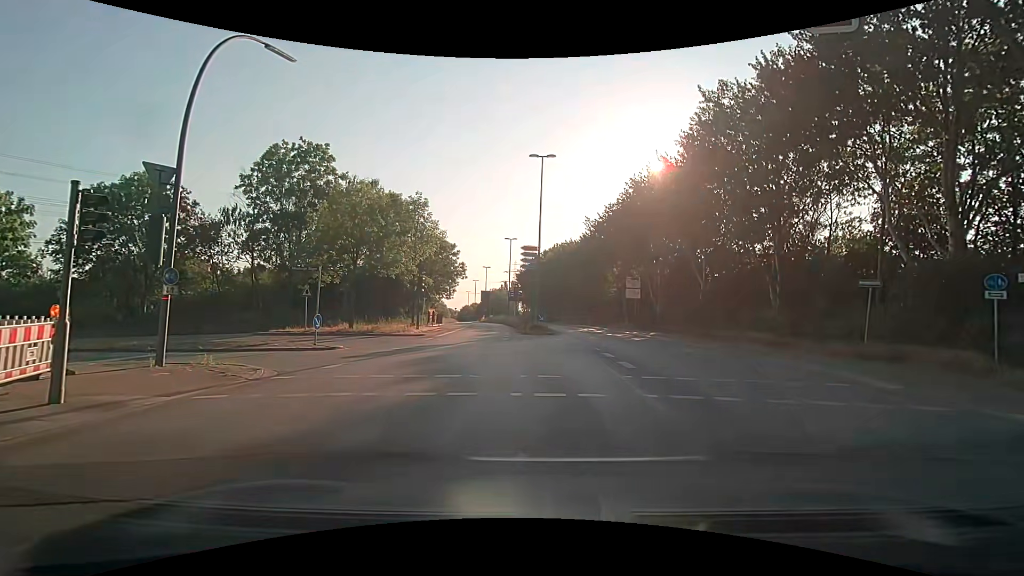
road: secondary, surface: asphalt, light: Day
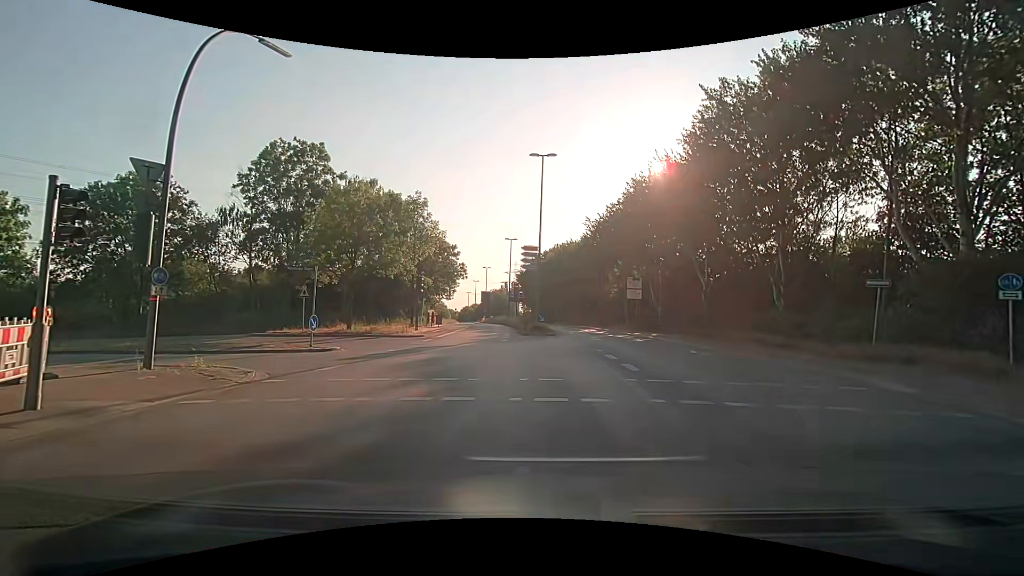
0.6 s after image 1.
(0.0, +0.4) m; 0°
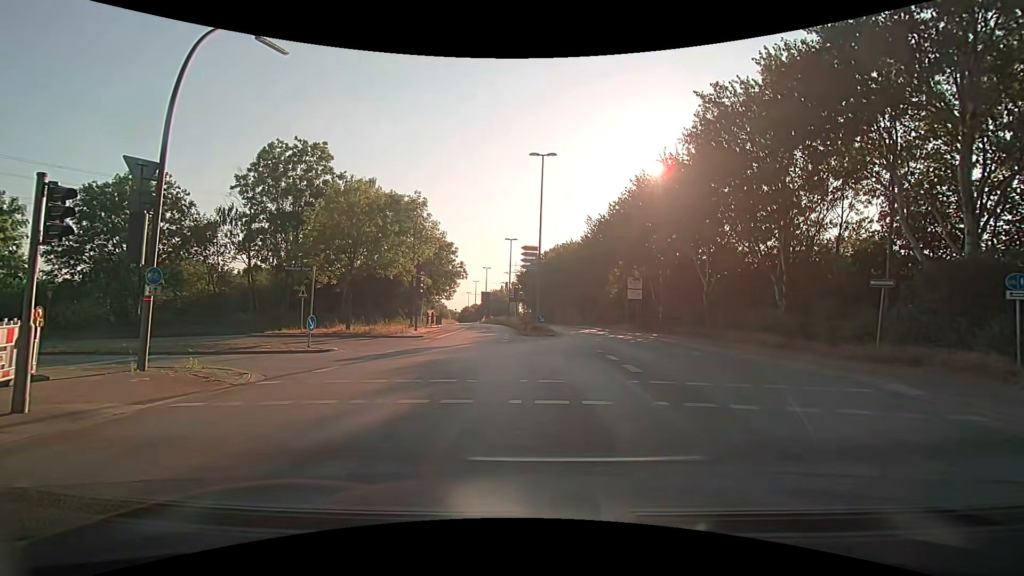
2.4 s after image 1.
(0.0, +0.3) m; 0°
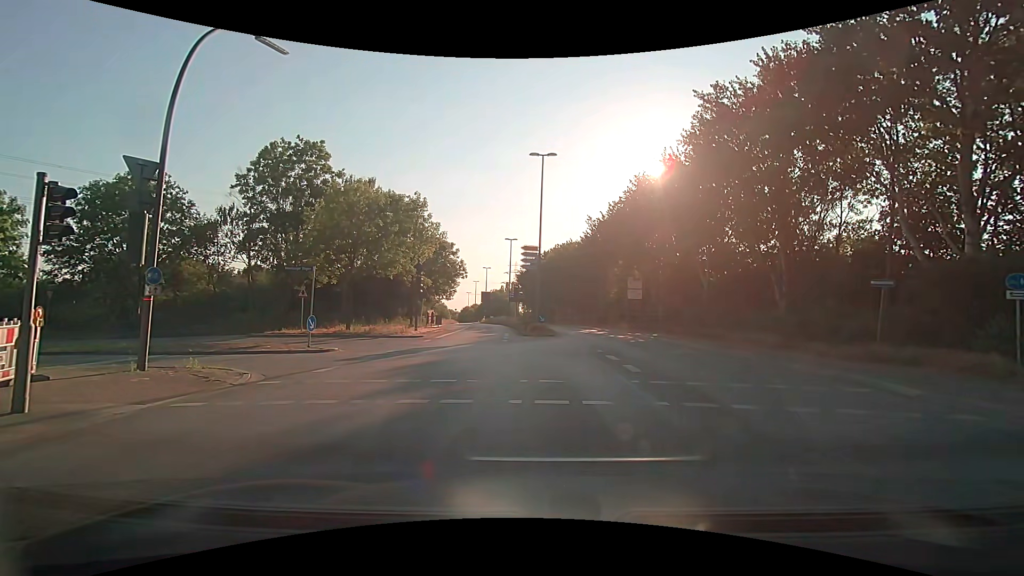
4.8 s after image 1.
(0.0, 0.0) m; 0°
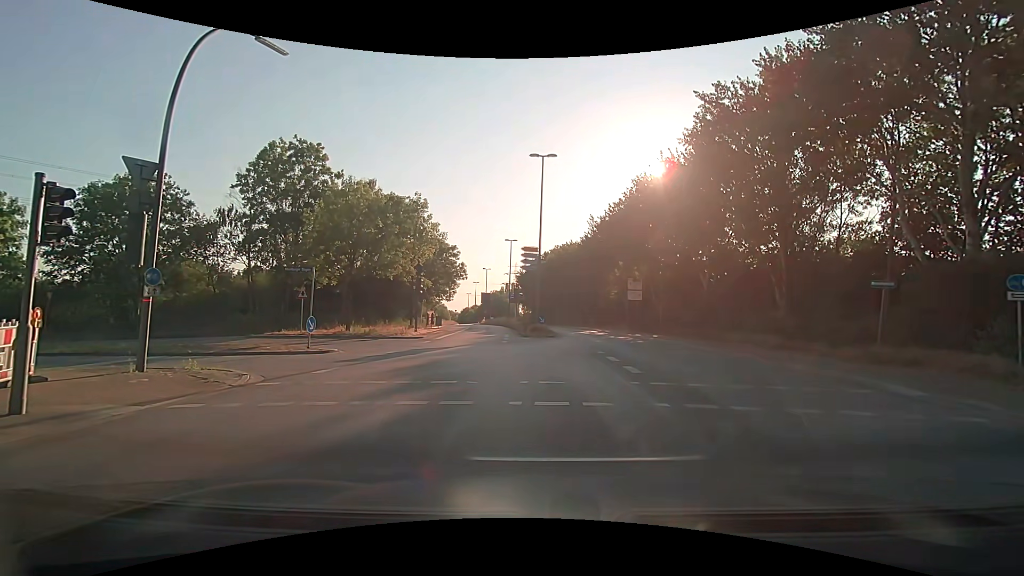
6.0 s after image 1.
(0.0, 0.0) m; 0°
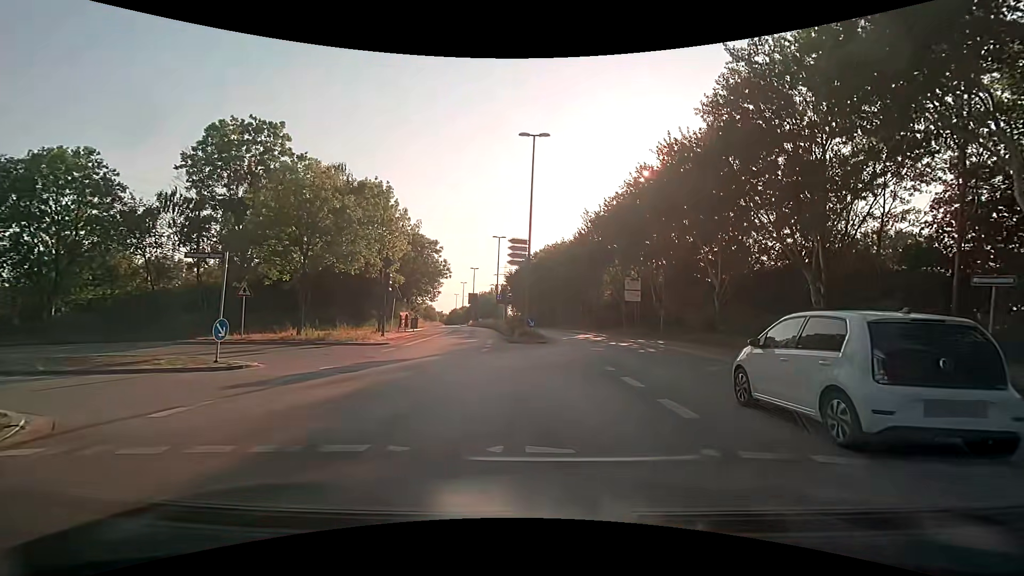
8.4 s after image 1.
(+0.1, +4.8) m; +2°
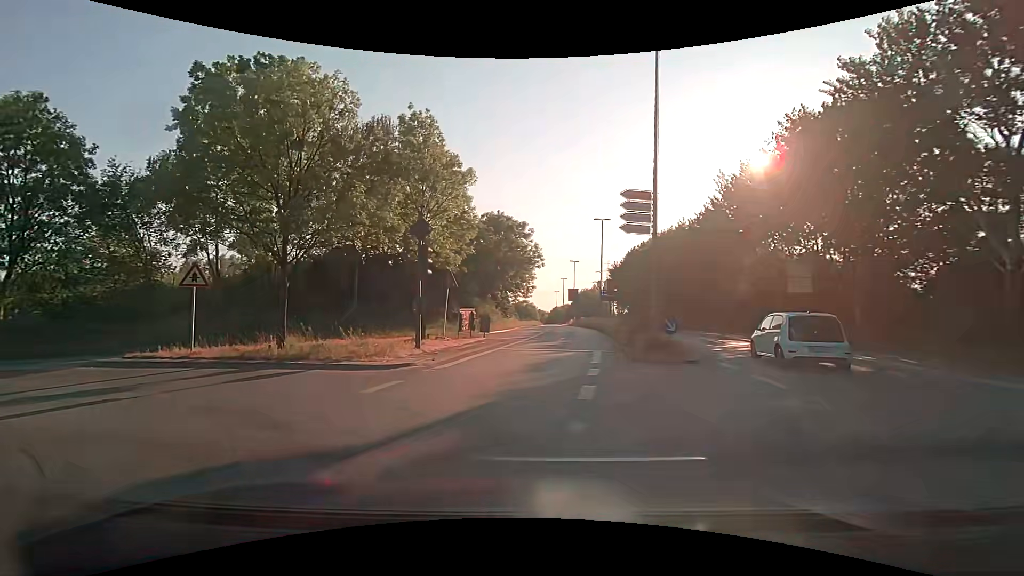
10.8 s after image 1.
(-0.5, +11.2) m; -10°
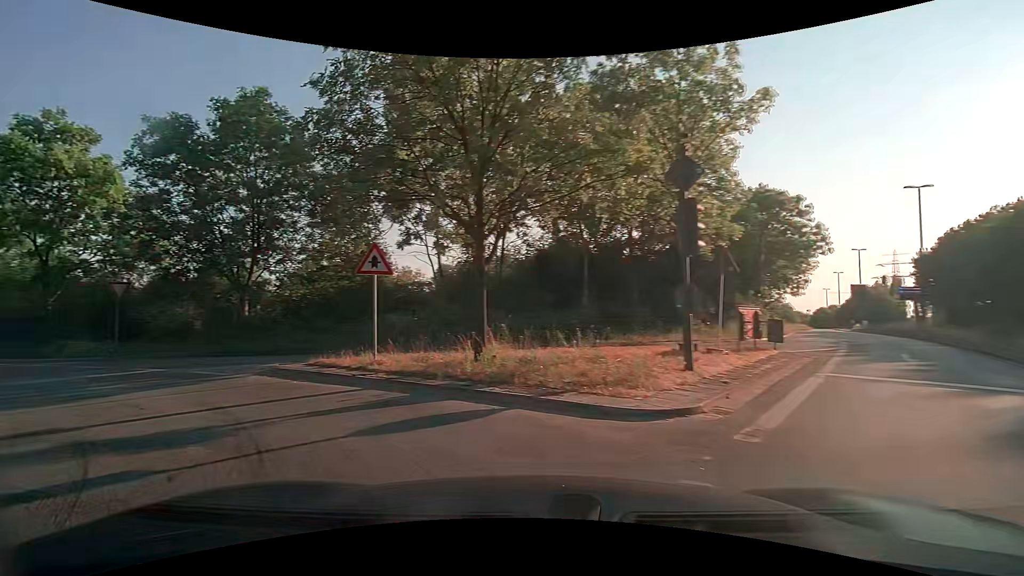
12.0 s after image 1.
(-1.3, +6.1) m; -26°
(-5, +9) (-13, +13) (-23, +16) (-32, +20) (-41, +24) (-50, +29) (-59, +33) (-68, +38) (-77, +43) (-86, +47) m
